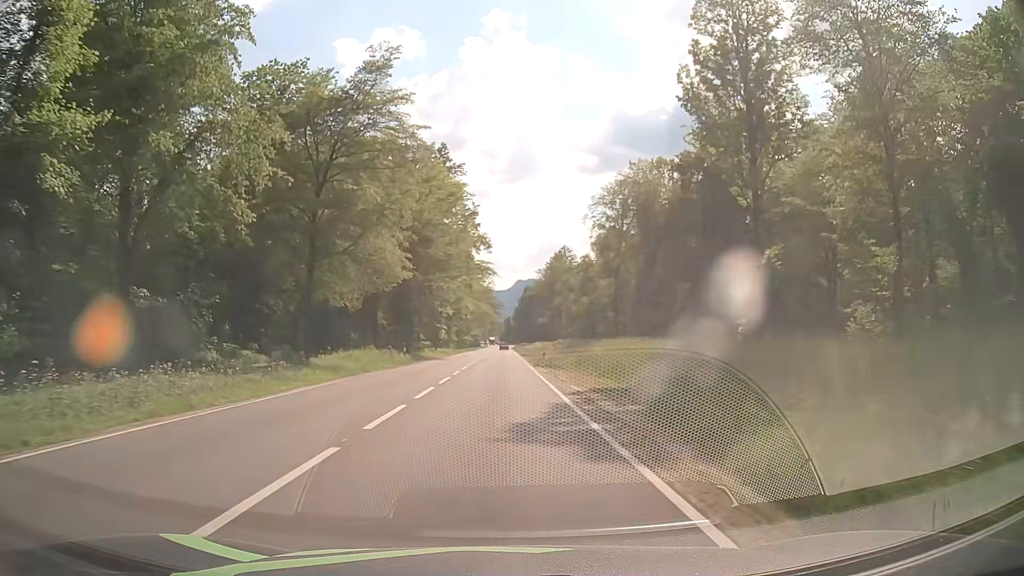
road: primary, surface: asphalt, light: Day
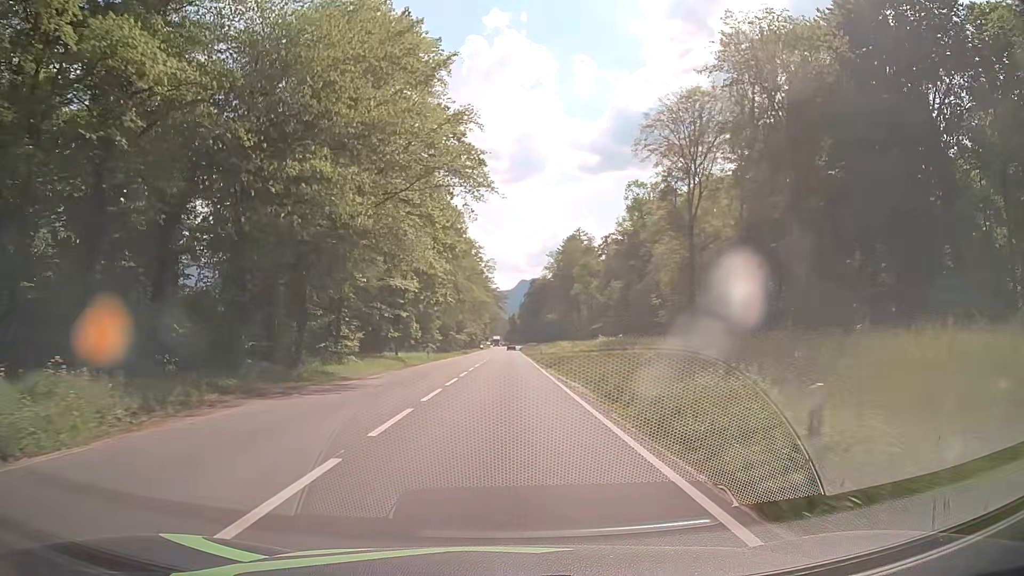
(0.0, +36.6) m; 0°
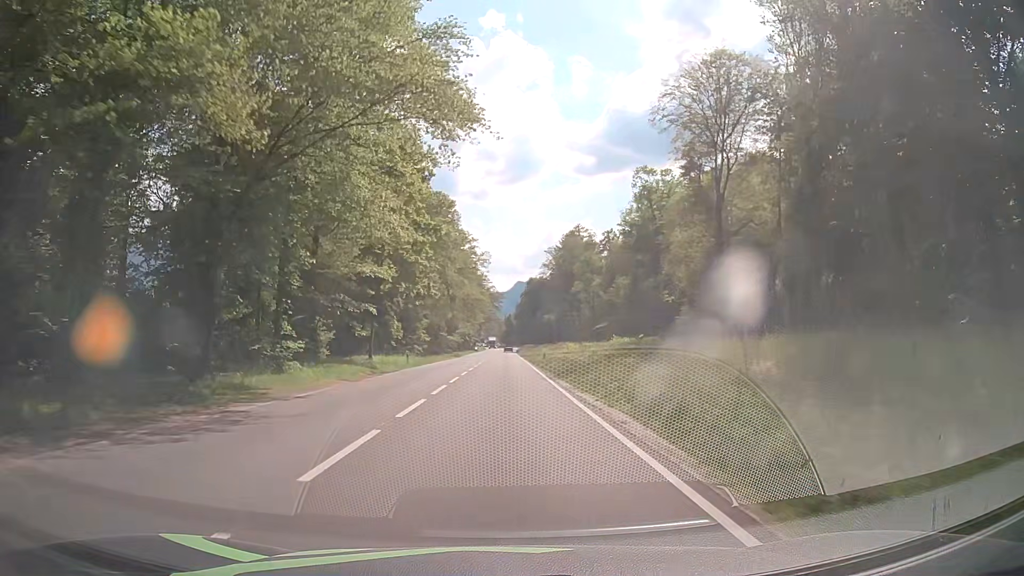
(0.0, +9.2) m; 0°
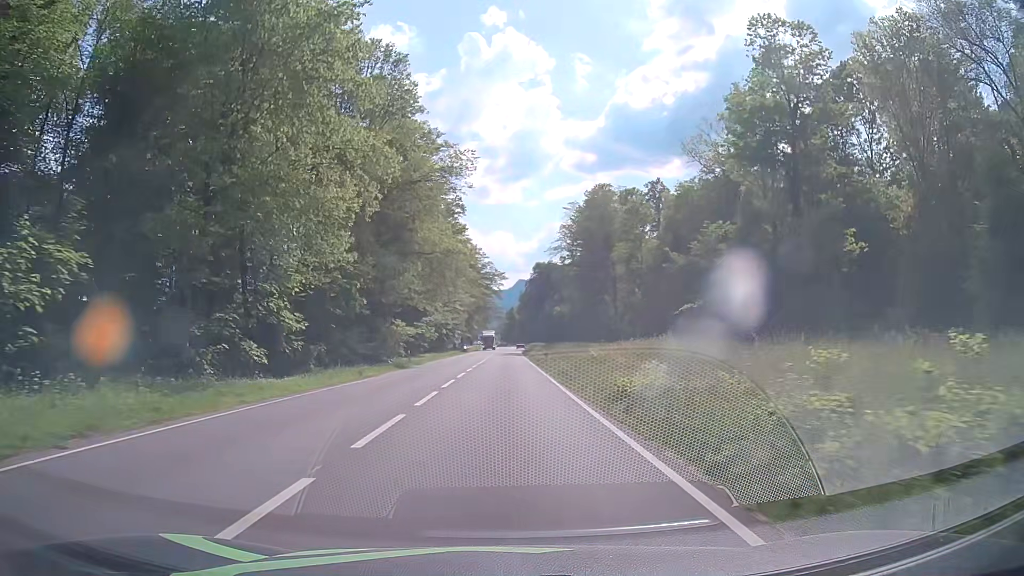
(-0.2, +45.8) m; 0°
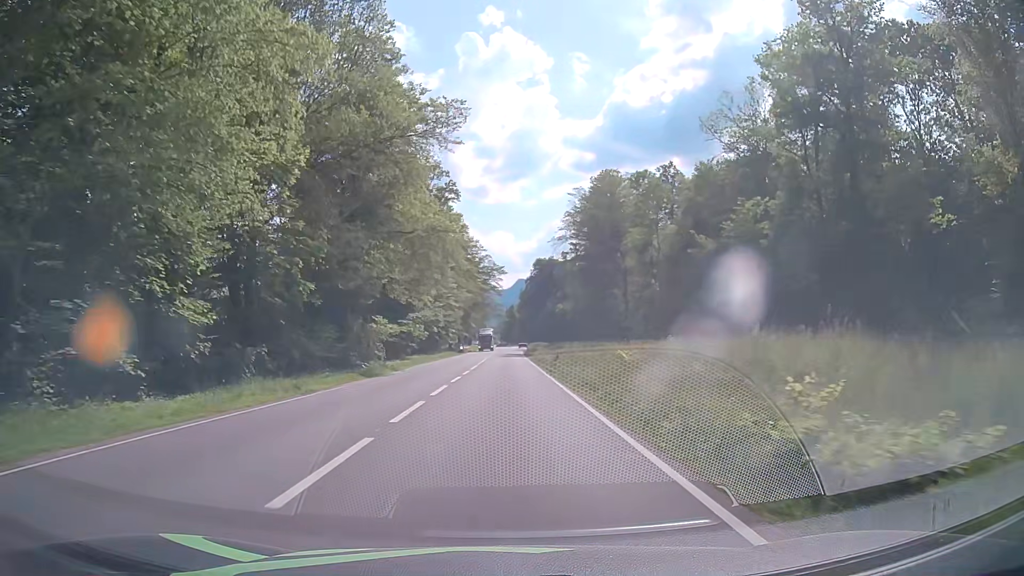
(0.0, +9.2) m; 0°
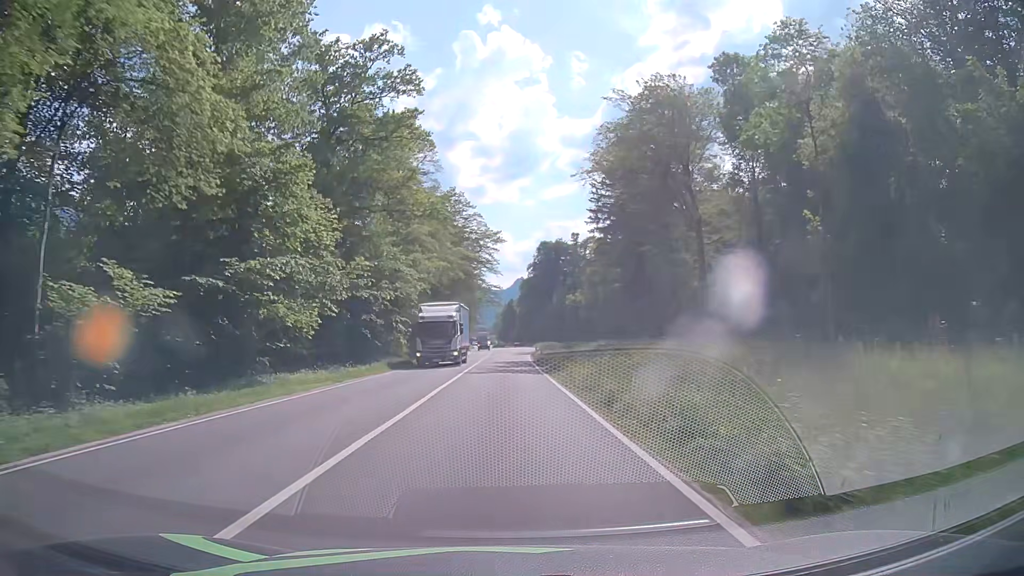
(+0.1, +36.7) m; 0°
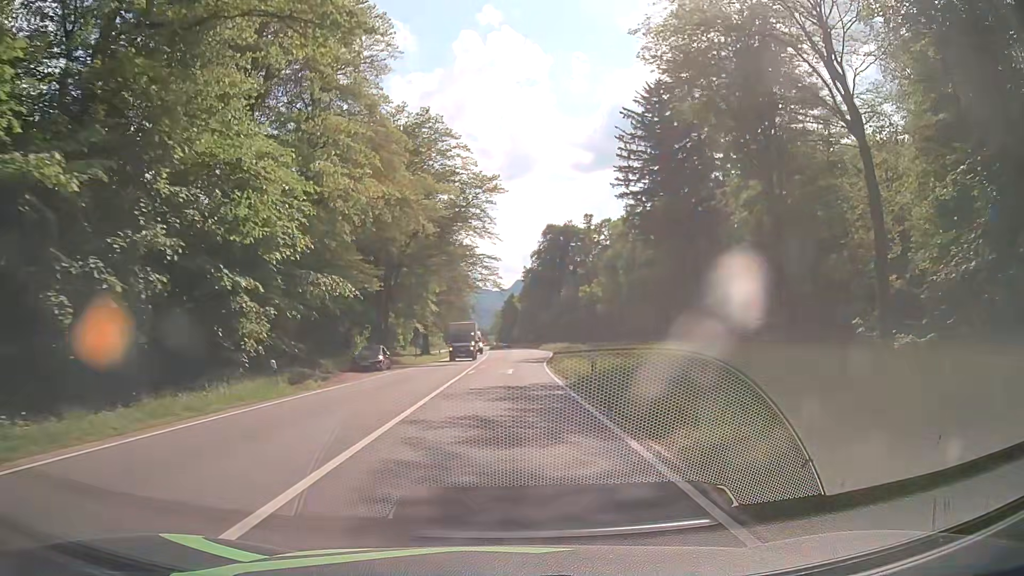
(-0.1, +27.5) m; 0°
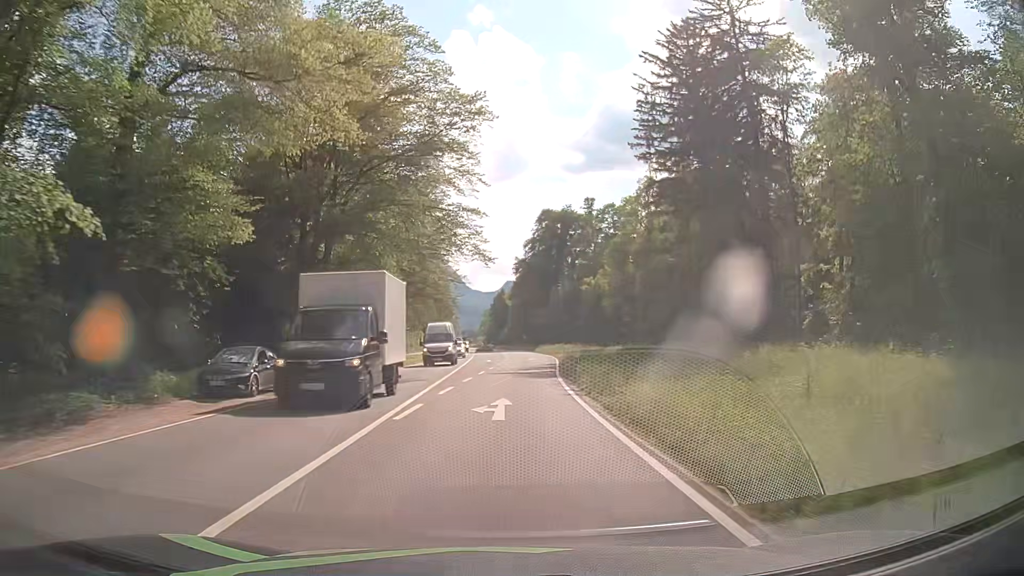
(+0.1, +18.3) m; +1°
(0, +10) (0, +20) (+1, +30) (+1, +40) (+1, +50) (+2, +60) (+2, +70) (+2, +80) (+2, +90) (+1, +100) m
